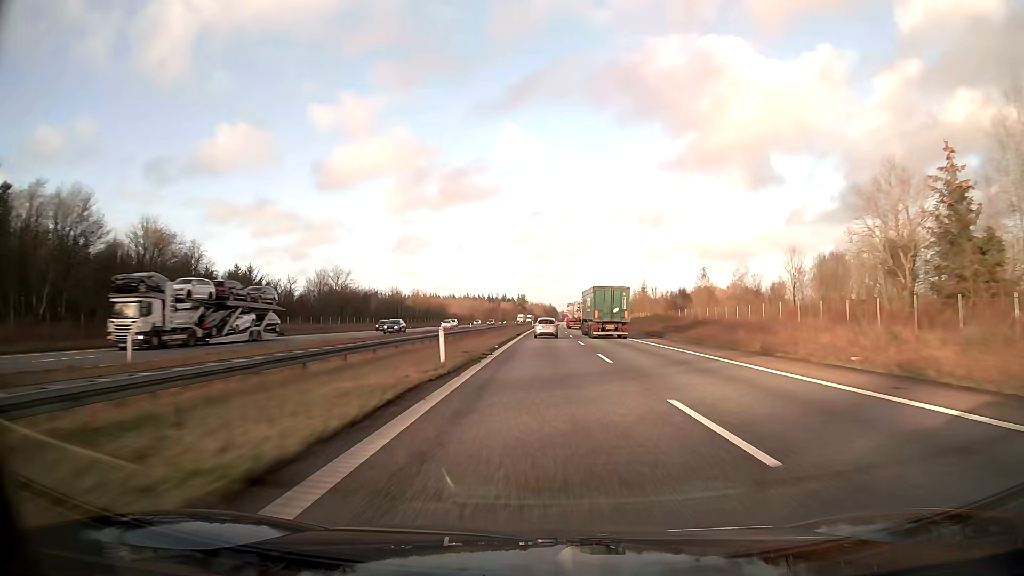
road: motorway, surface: asphalt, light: Day
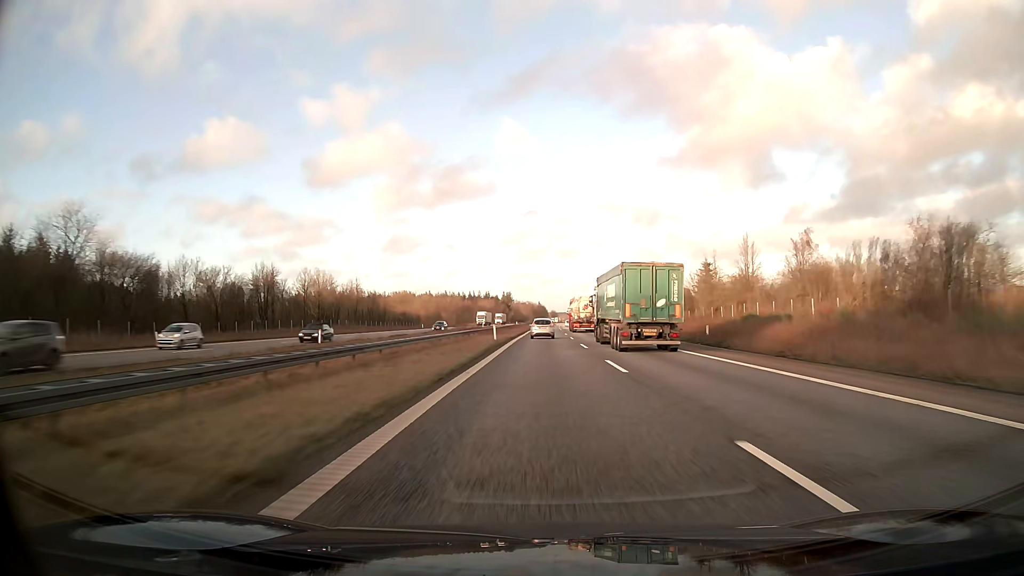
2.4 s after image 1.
(+0.8, +79.3) m; +1°
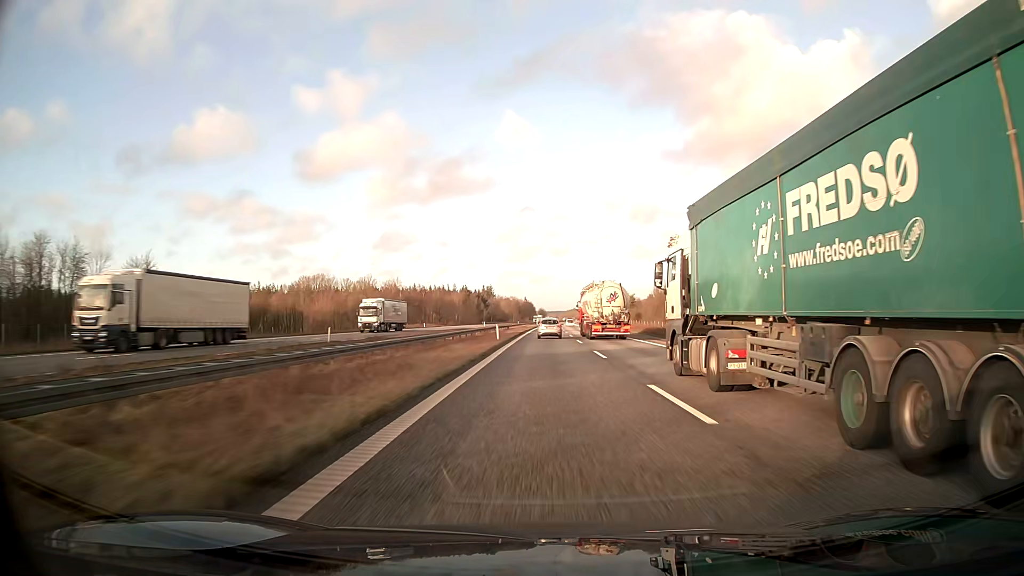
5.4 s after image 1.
(+1.0, +99.1) m; +1°
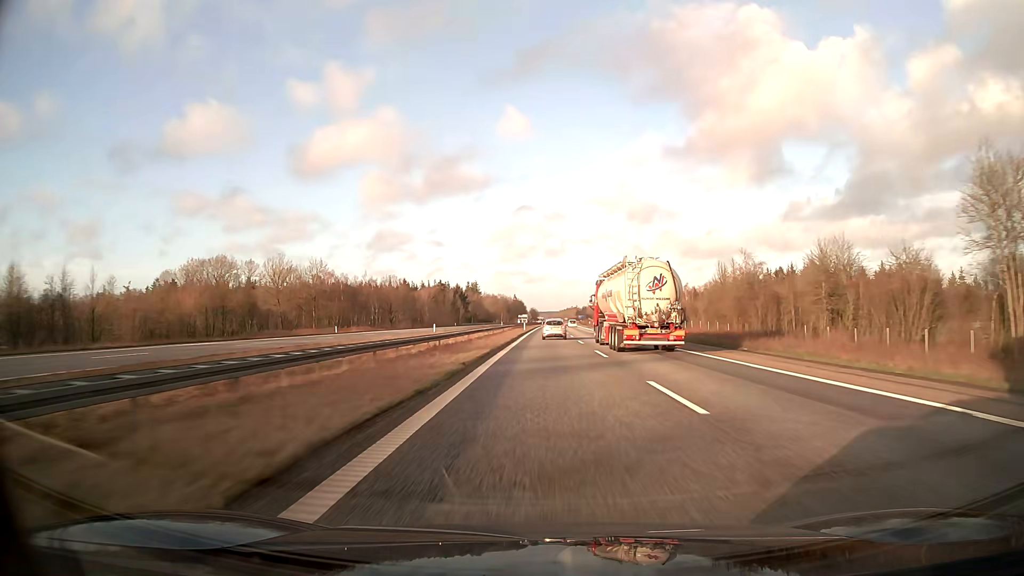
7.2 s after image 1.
(+0.4, +59.4) m; +1°
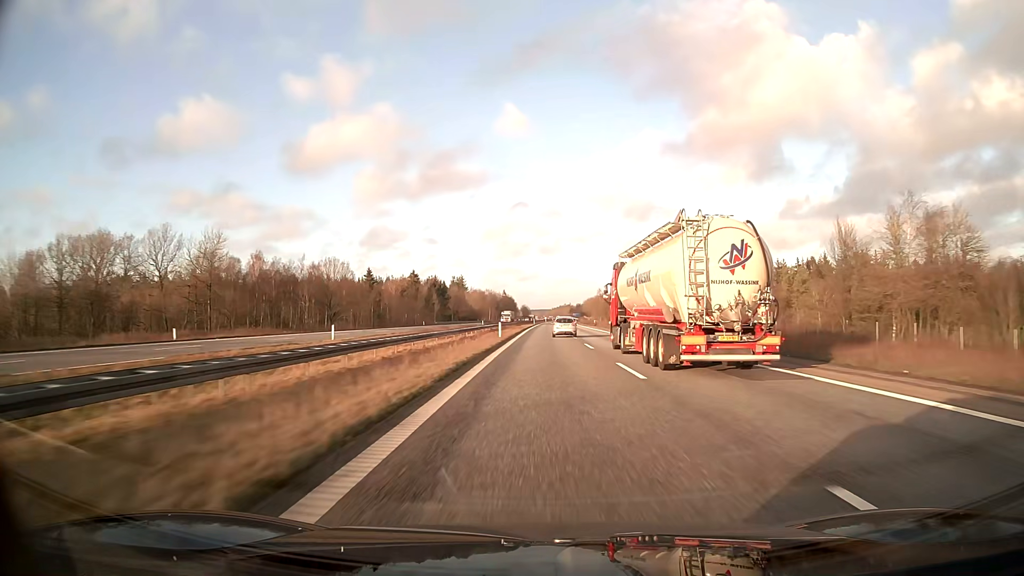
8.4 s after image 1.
(+0.2, +39.5) m; +1°
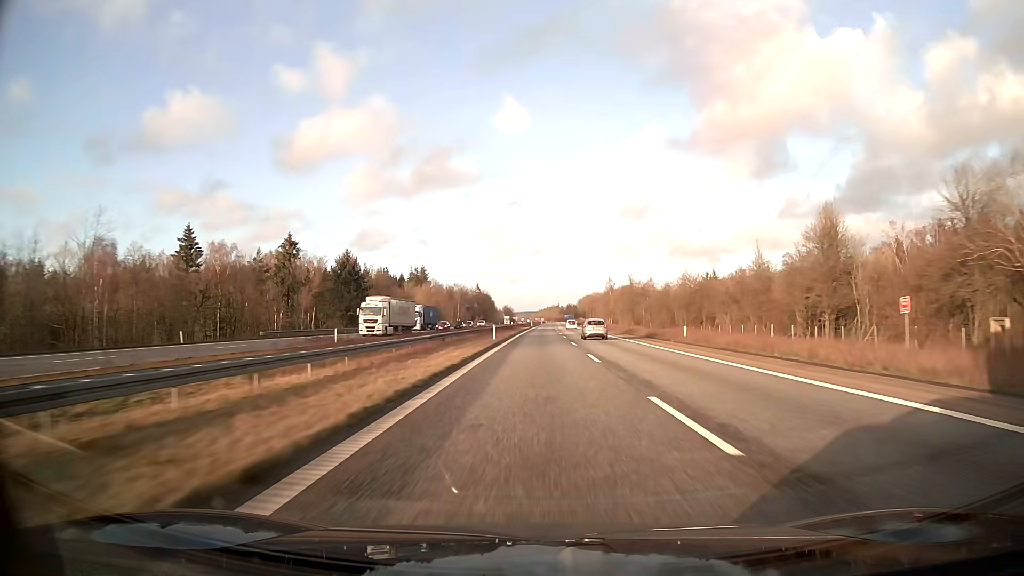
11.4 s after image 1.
(+1.2, +98.9) m; +1°
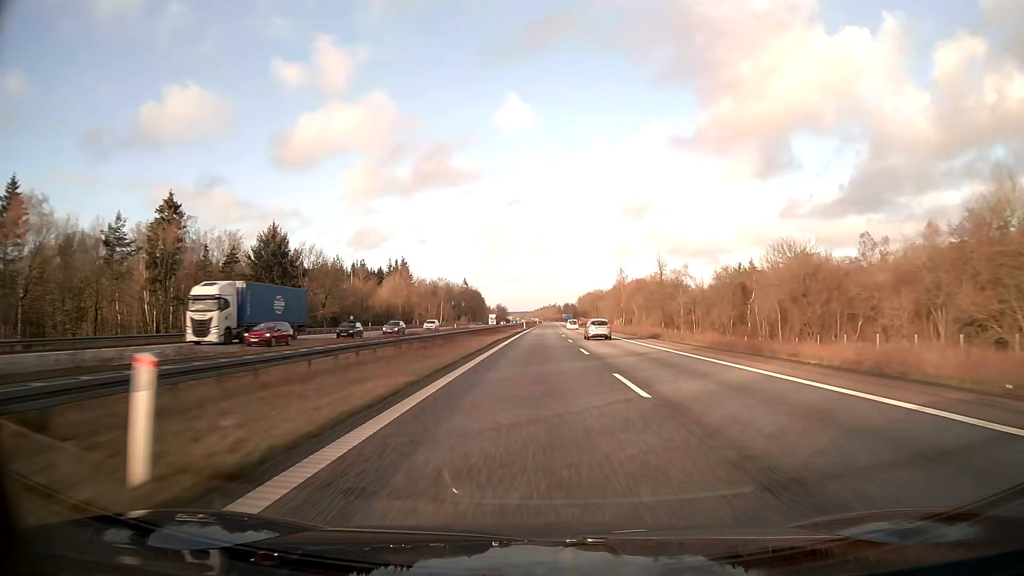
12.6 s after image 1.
(+0.1, +40.3) m; 0°
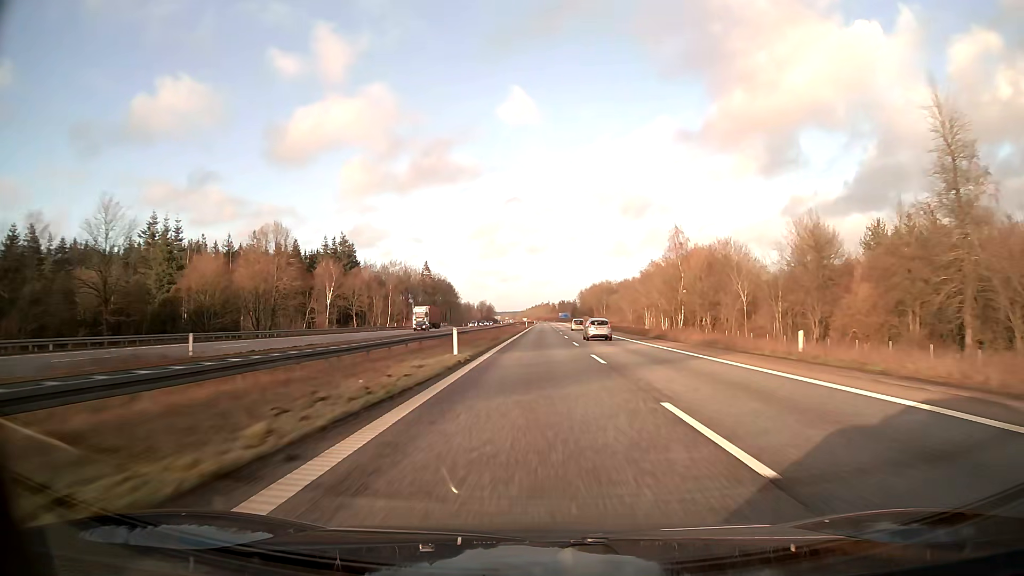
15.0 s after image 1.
(+0.4, +81.4) m; +1°
(0, +10) (0, +20) (0, +30) (0, +40) (0, +50) (0, +60) (0, +70) (0, +80) (+1, +90) (+1, +100) m
